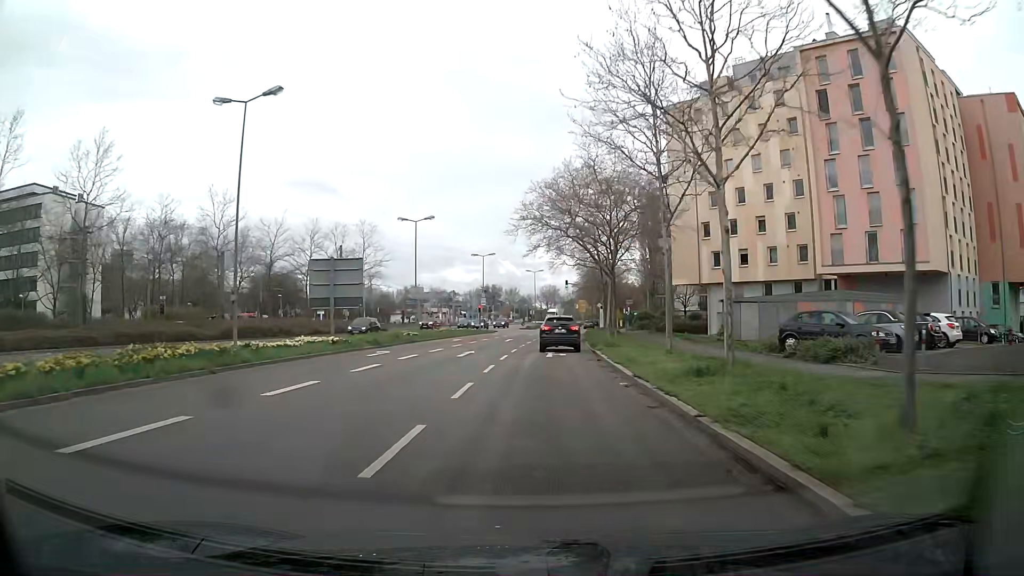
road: secondary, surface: asphalt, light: Day
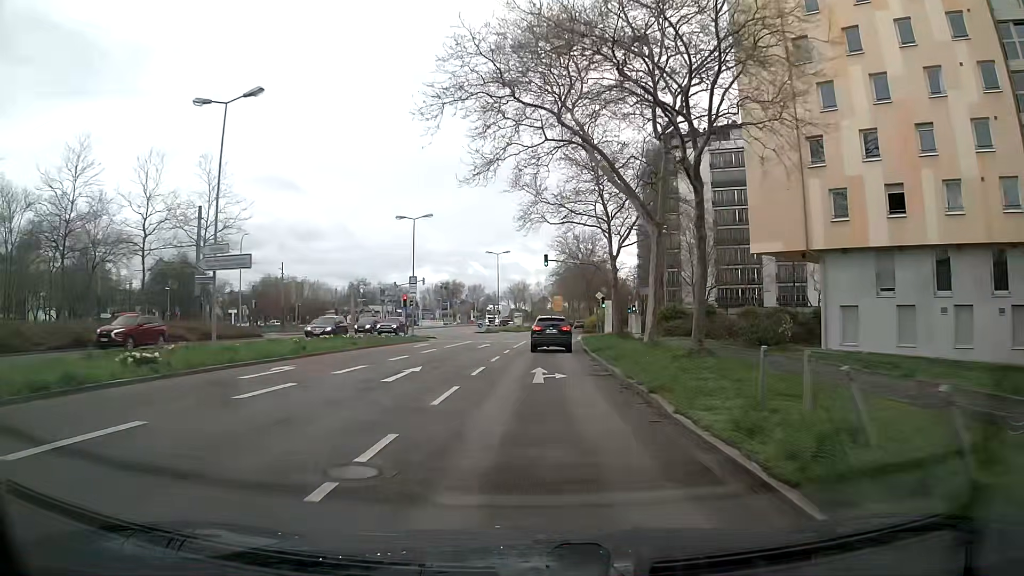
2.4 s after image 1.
(+0.5, +30.8) m; +3°
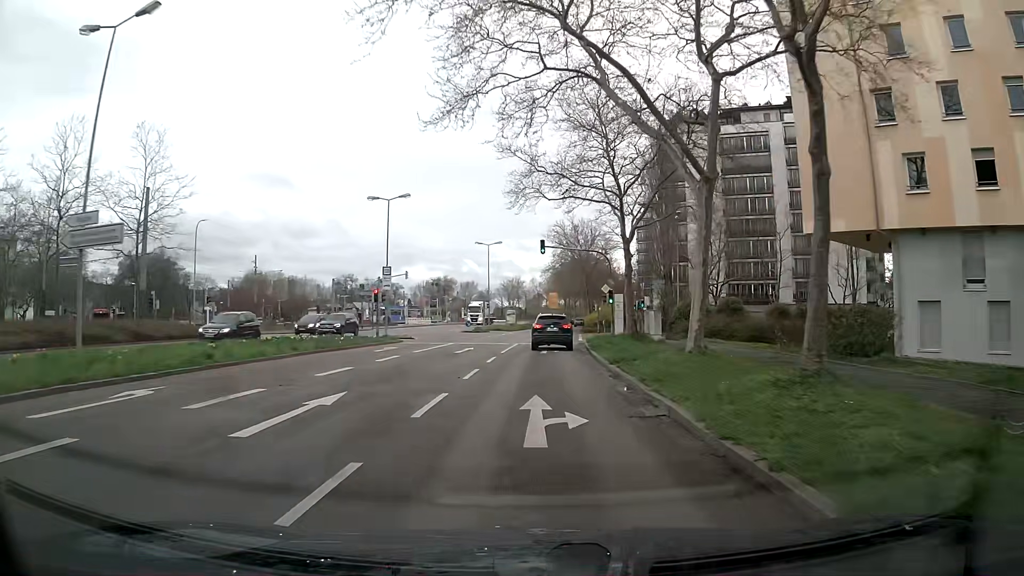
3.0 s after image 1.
(-0.1, +7.7) m; -1°
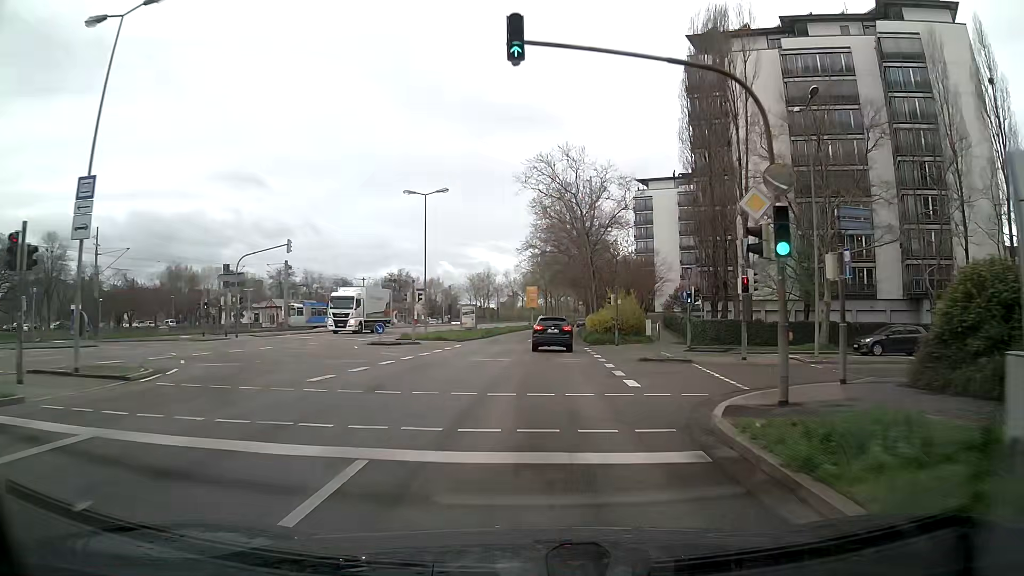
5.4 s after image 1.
(+1.1, +30.7) m; +3°
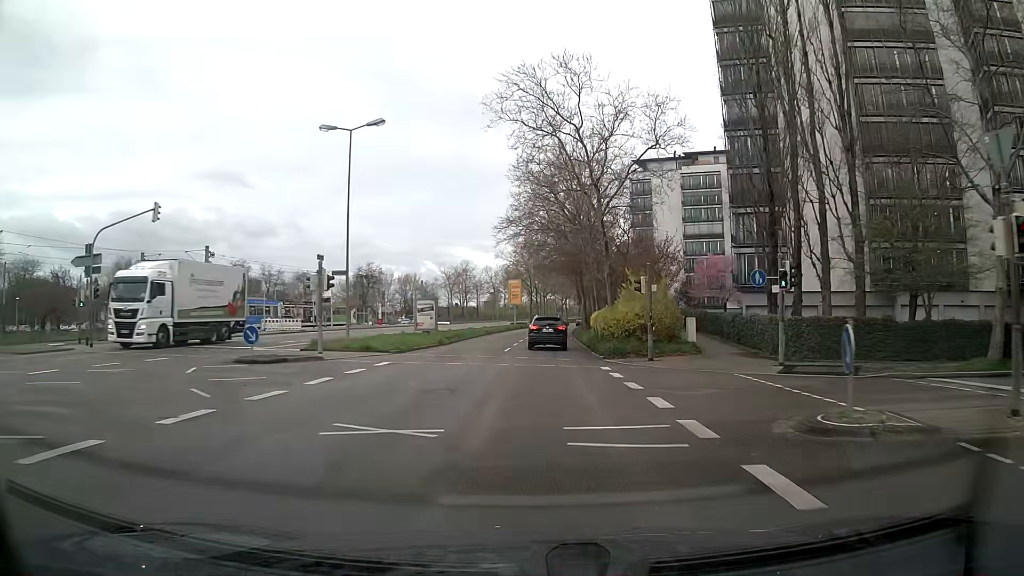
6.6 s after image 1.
(+0.2, +15.4) m; +2°
(0, +10) (0, +20) (0, +30) (+1, +40) (+1, +50) (+1, +60) (+2, +70) (+3, +80) (+4, +90) (+5, +100) m
